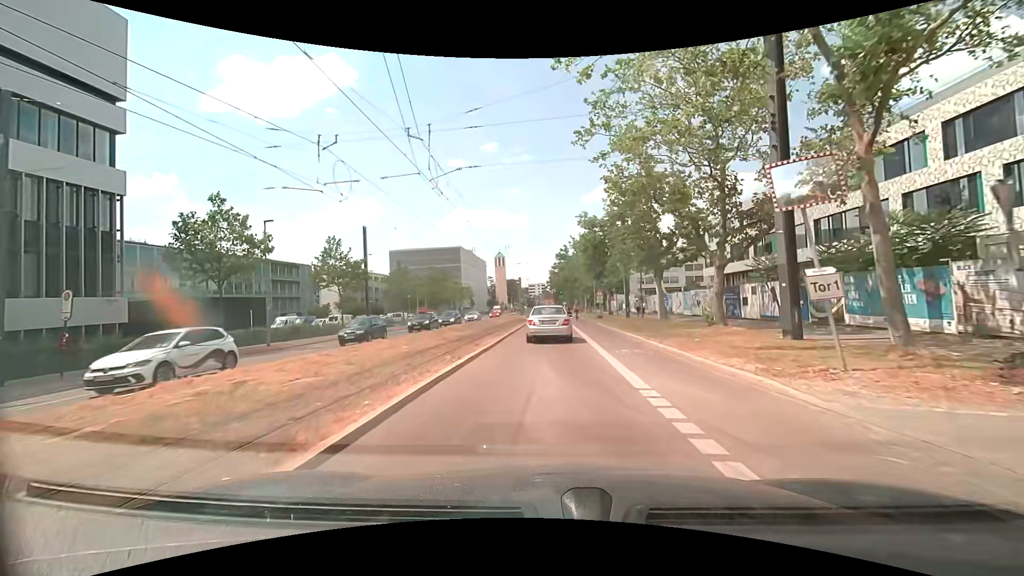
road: secondary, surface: asphalt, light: Day
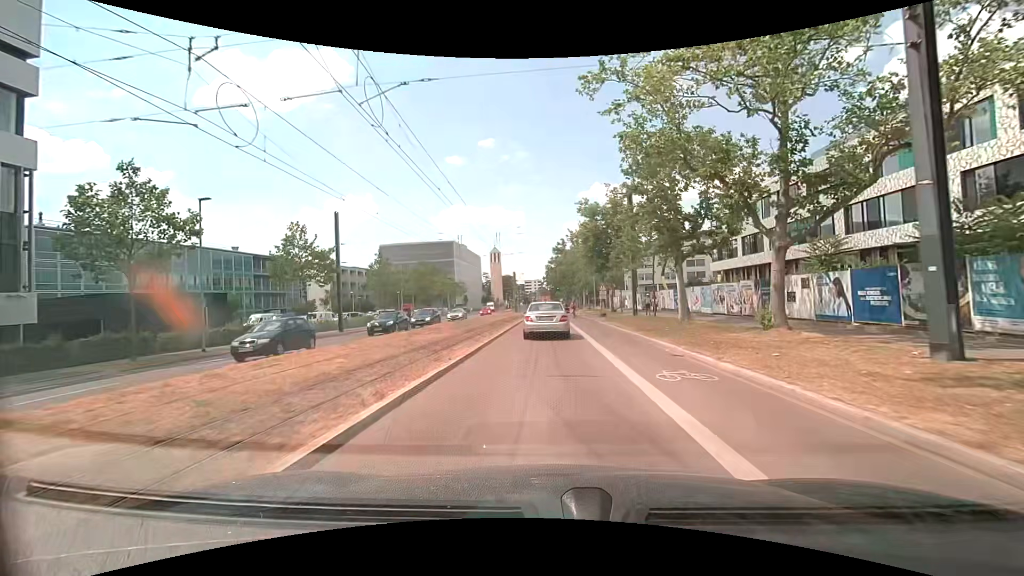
(+0.1, +5.8) m; +1°
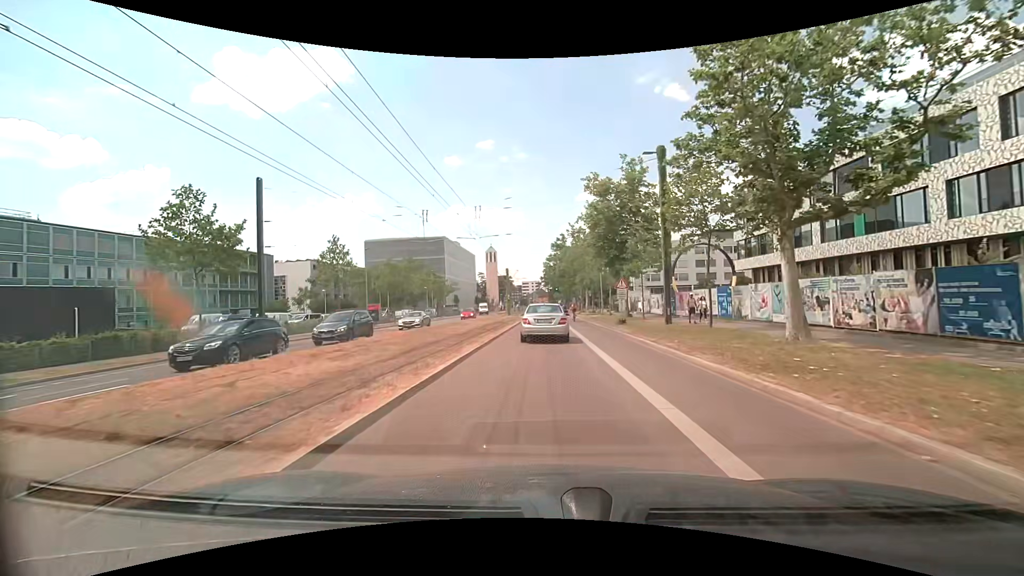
(+0.1, +11.6) m; 0°
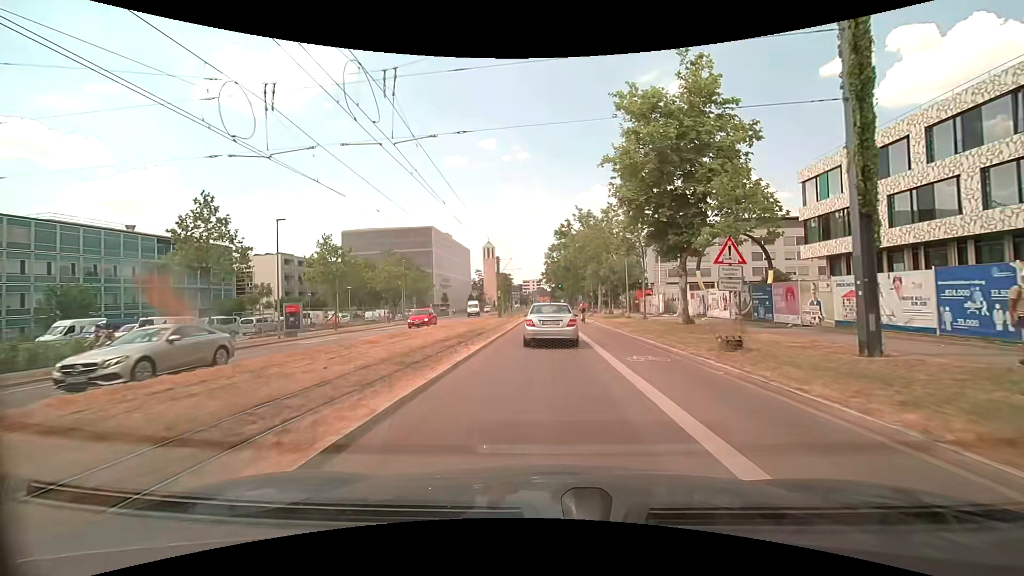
(+0.2, +17.5) m; 0°
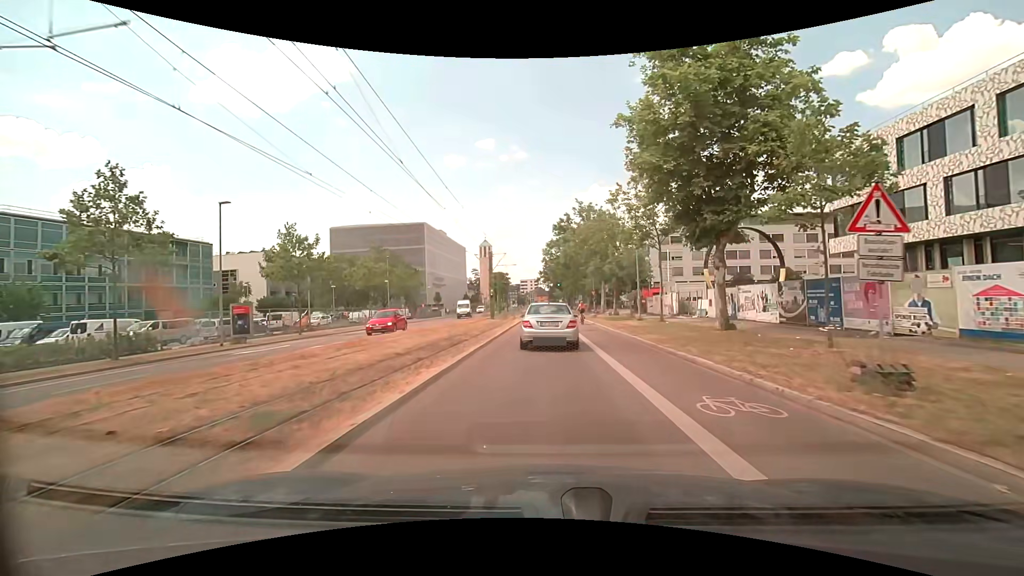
(0.0, +5.8) m; +1°
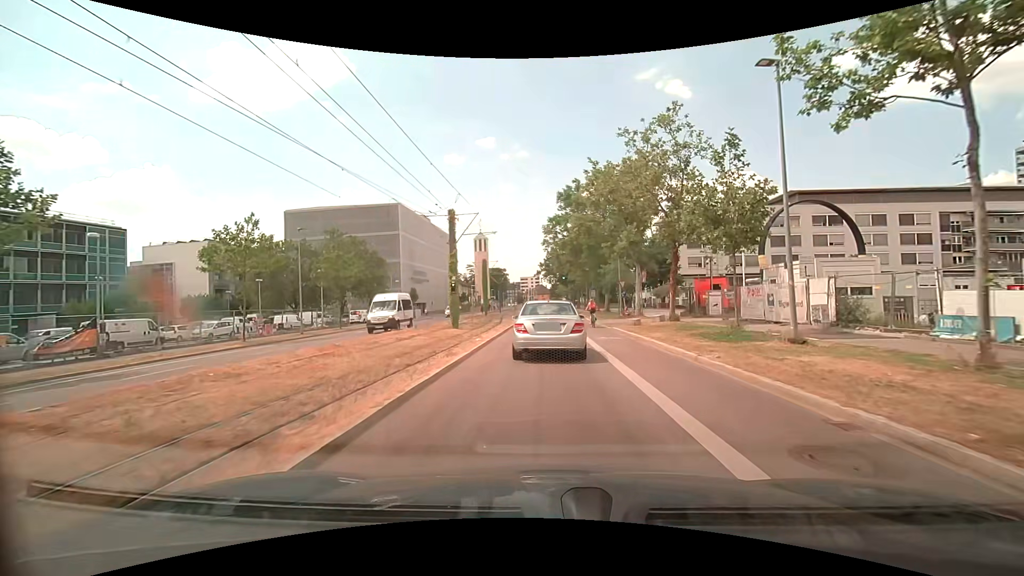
(0.0, +22.0) m; 0°
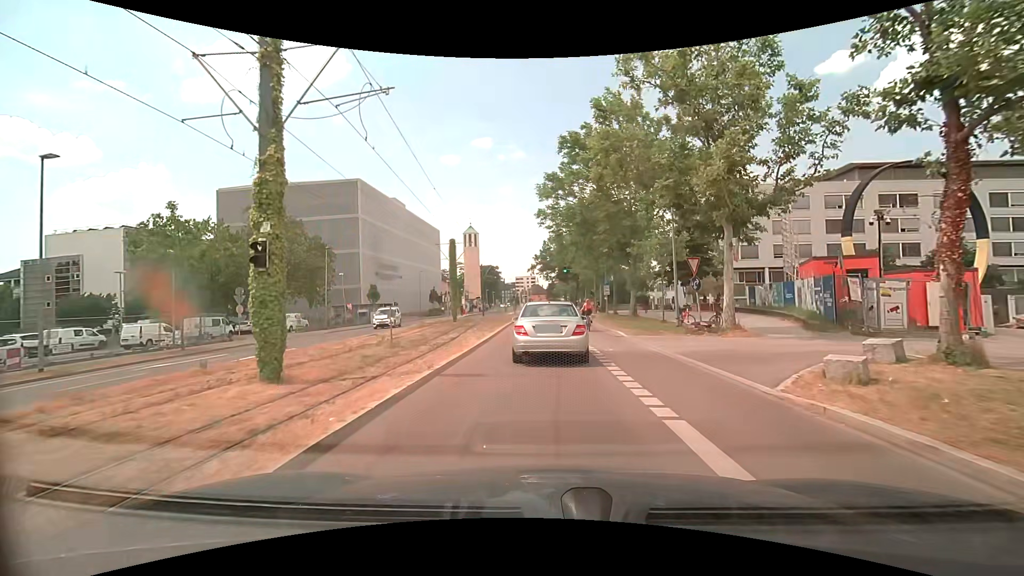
(+0.1, +19.5) m; 0°
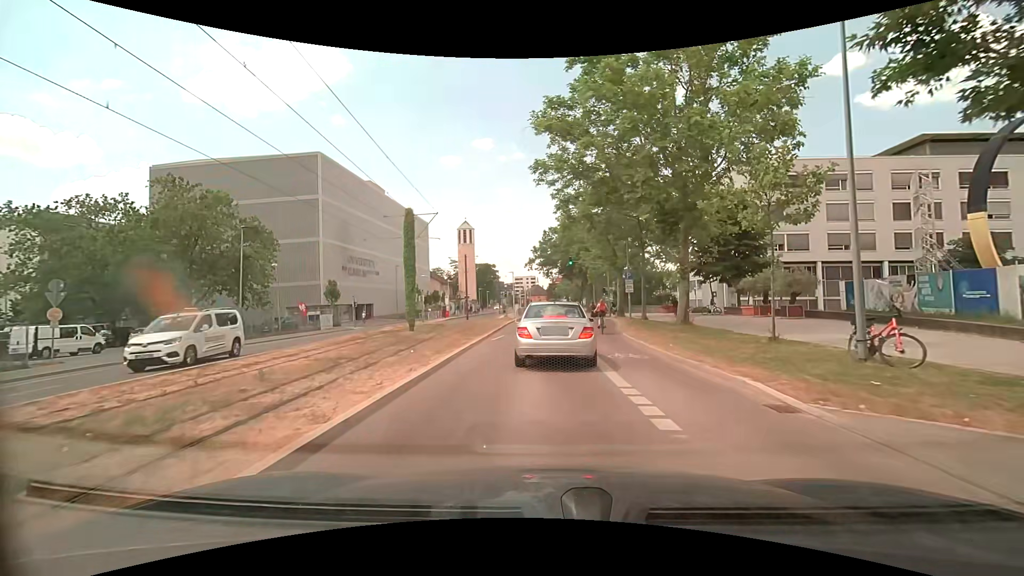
(+0.1, +14.1) m; +1°
(0, +10) (0, +20) (0, +30) (+1, +40) (+2, +50) (+2, +60) (+2, +70) (+2, +80) (+2, +90) (+2, +100) m
